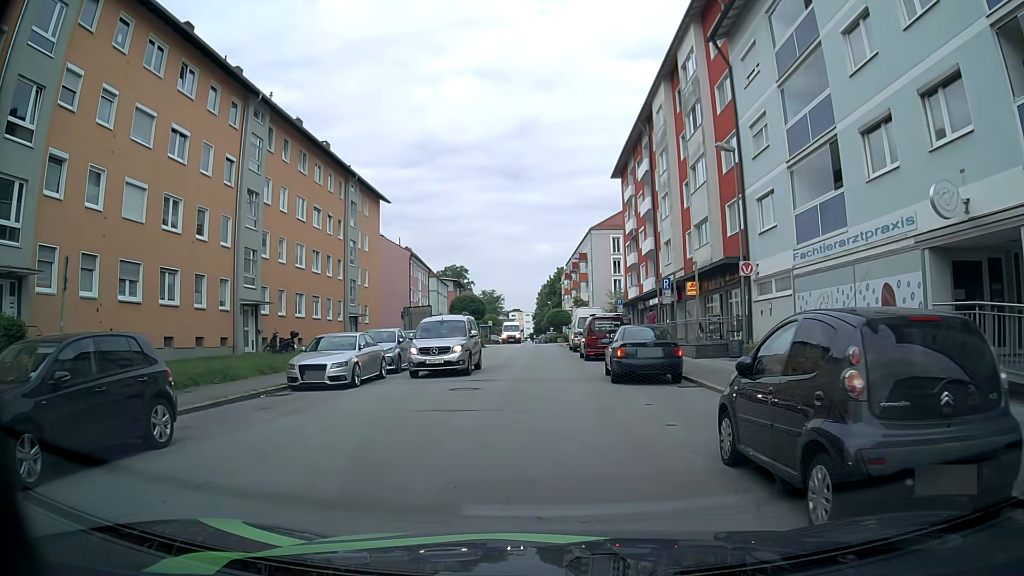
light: Day
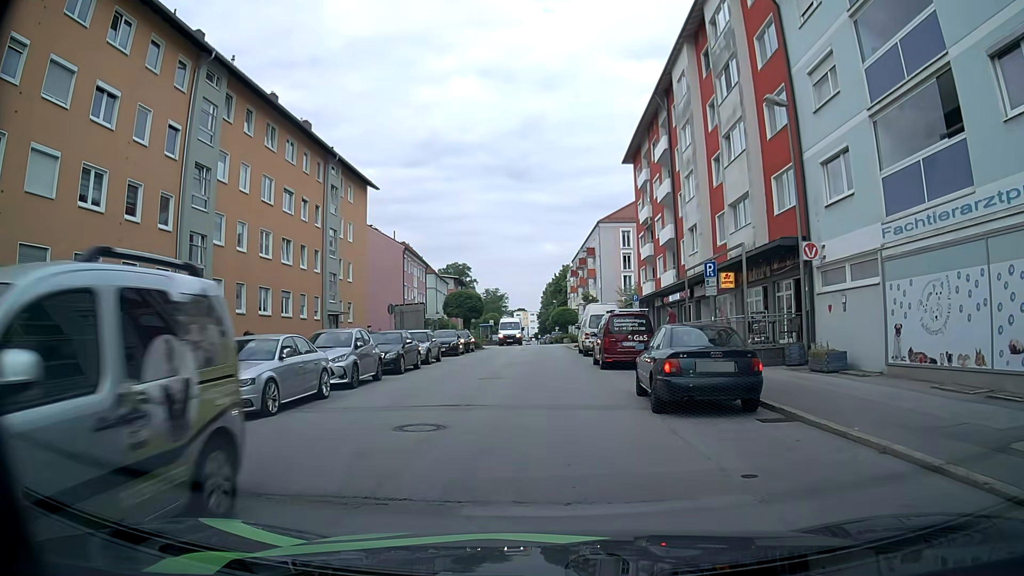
(0.0, +5.7) m; +1°
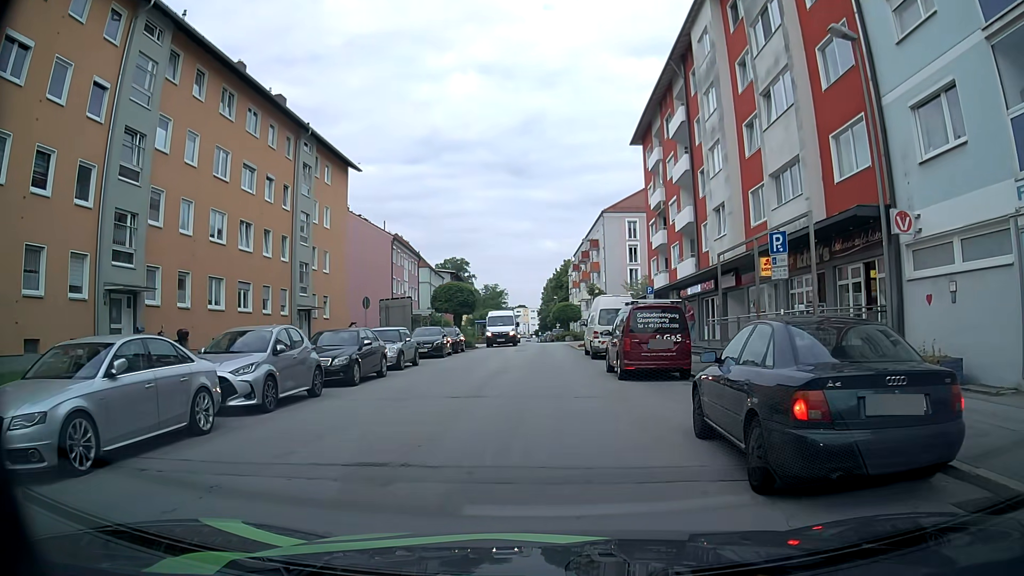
(-0.1, +5.3) m; -2°
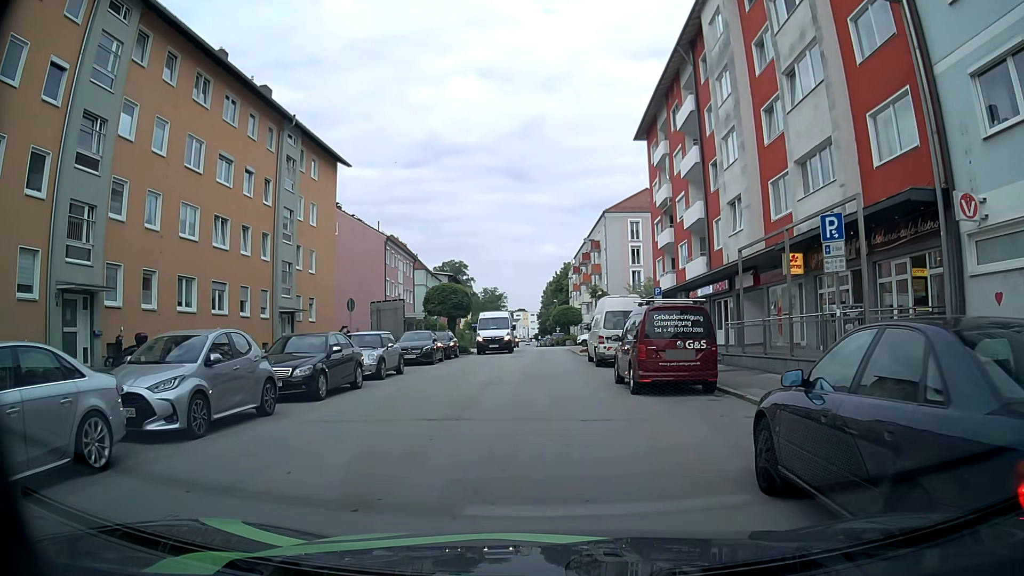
(0.0, +2.6) m; +1°
